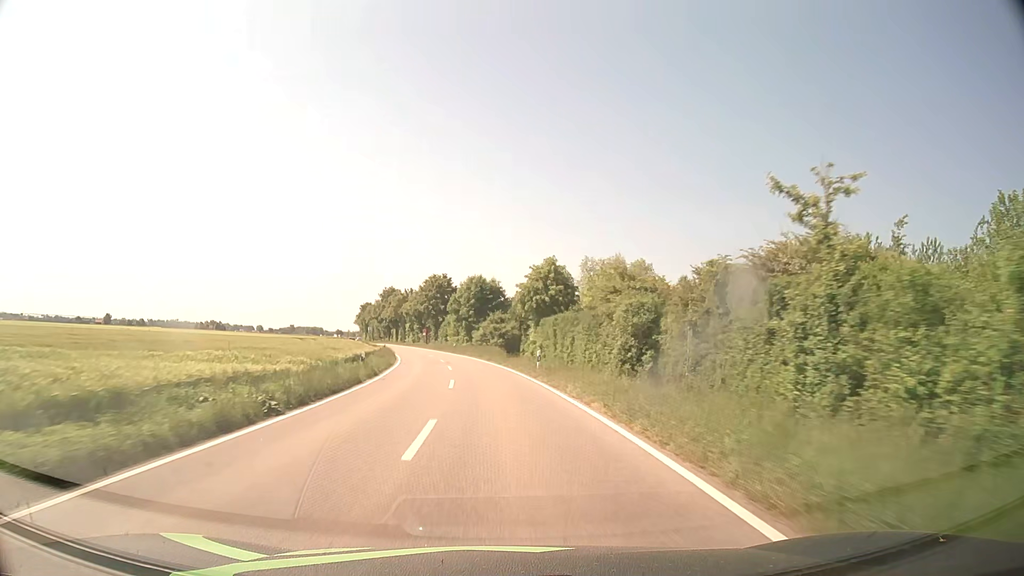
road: tertiary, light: Day
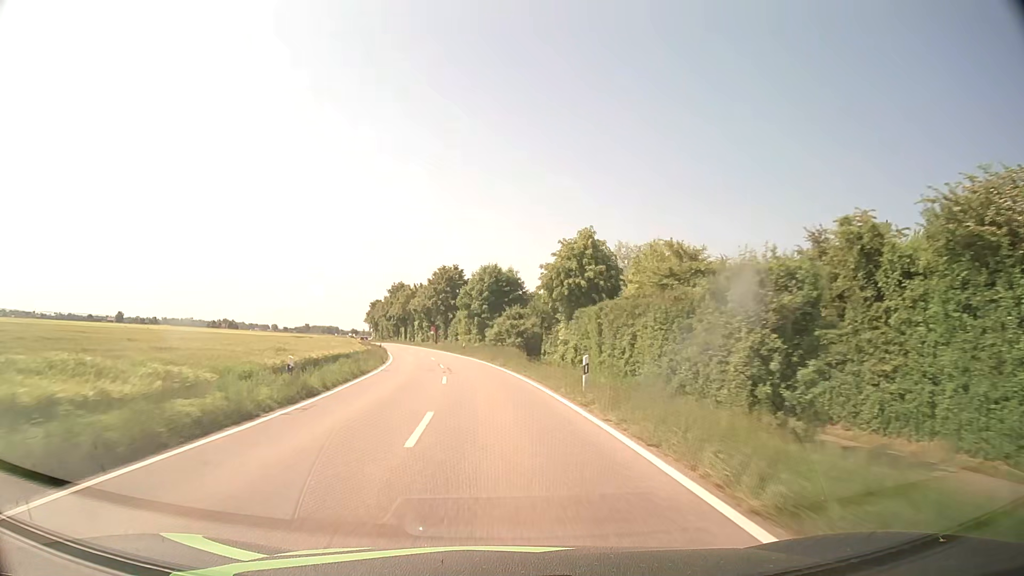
(-0.1, +11.4) m; -1°
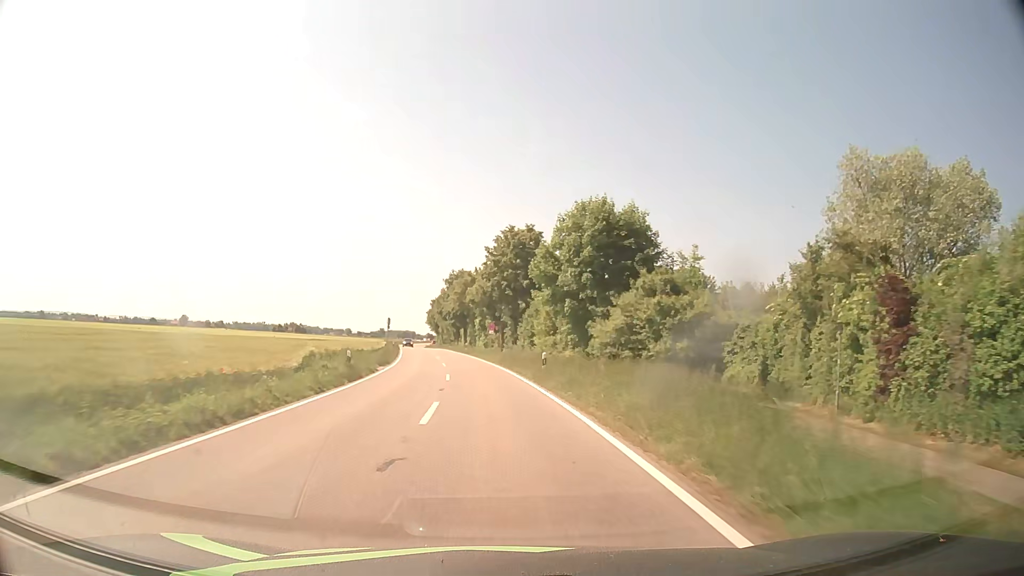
(-2.0, +34.3) m; -7°
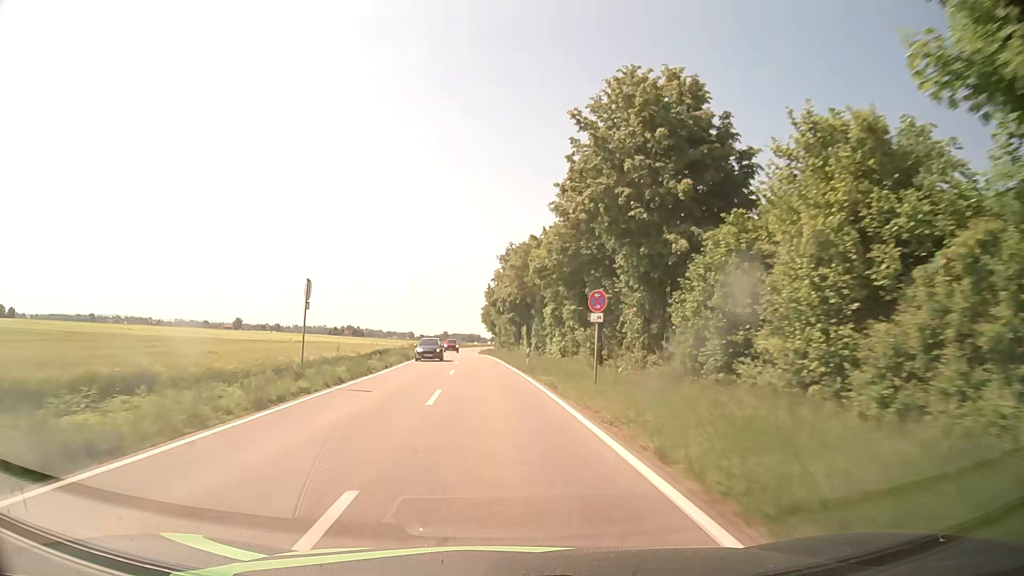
(-1.6, +34.3) m; -6°
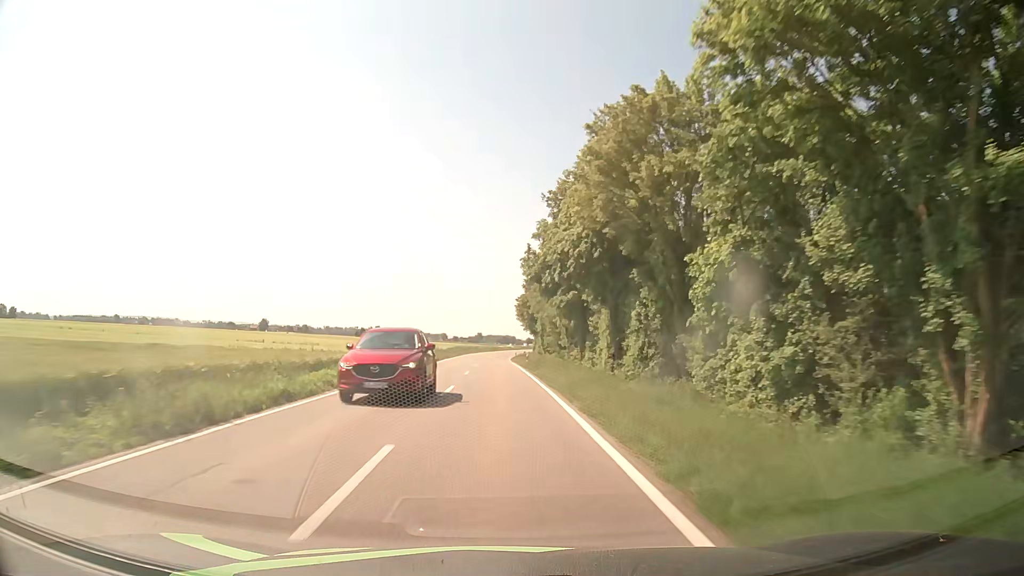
(-1.0, +34.3) m; -3°
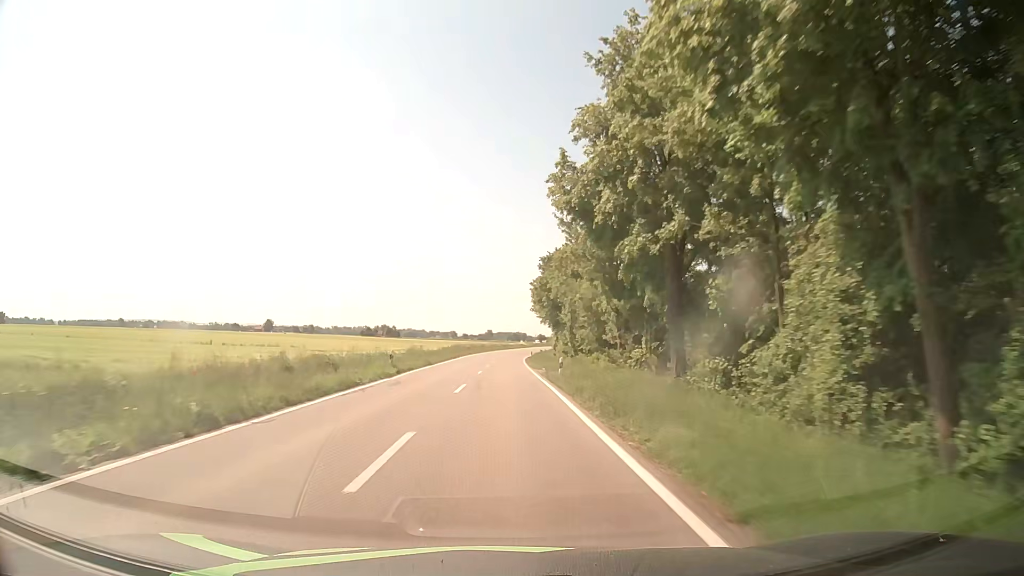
(0.0, +22.9) m; -1°
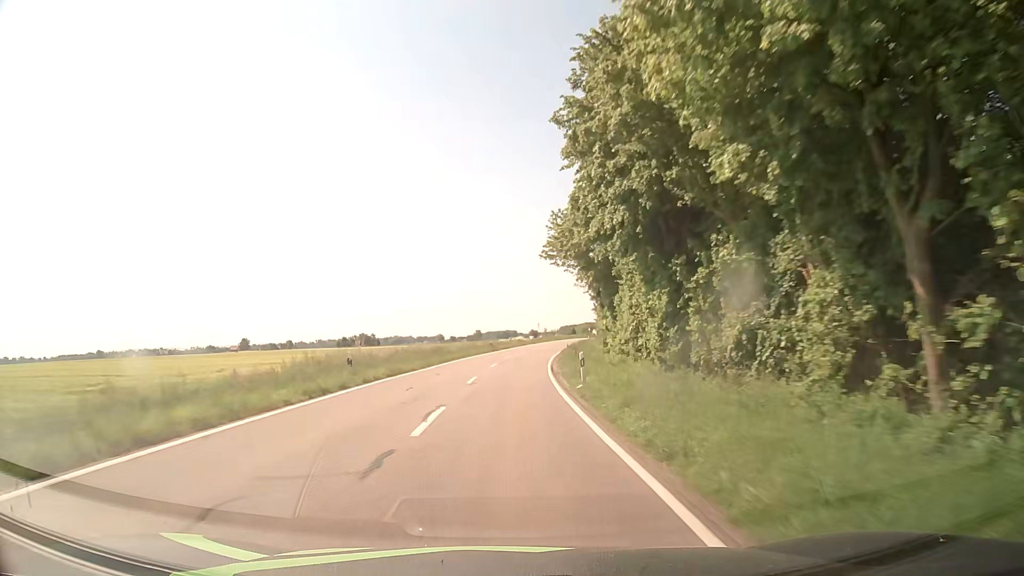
(+0.8, +57.6) m; +1°
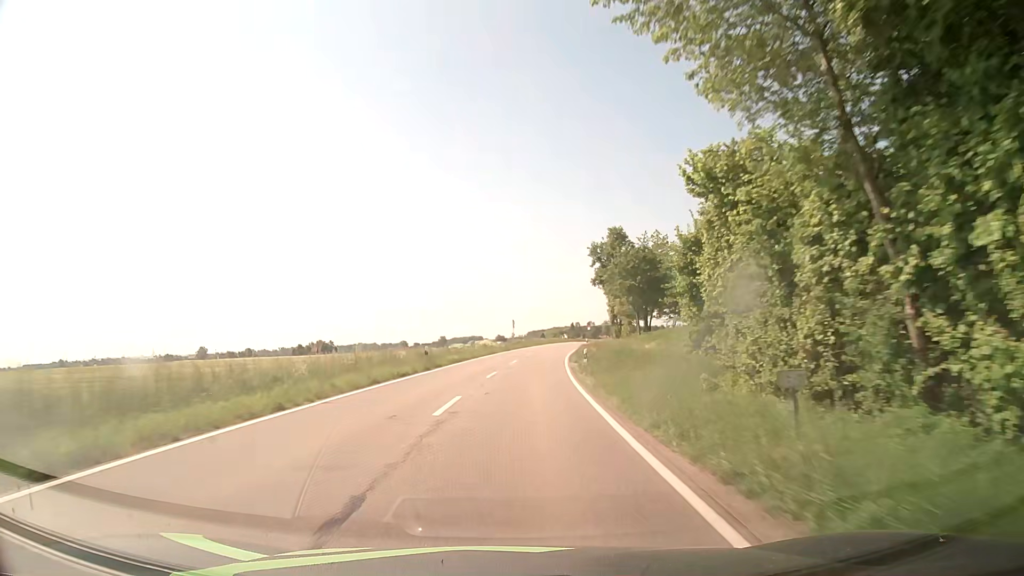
(+0.7, +34.5) m; +3°
(0, +10) (0, +20) (+1, +30) (+2, +40) (+3, +50) (+4, +60) (+6, +70) (+7, +80) (+9, +89) (+11, +99) m
